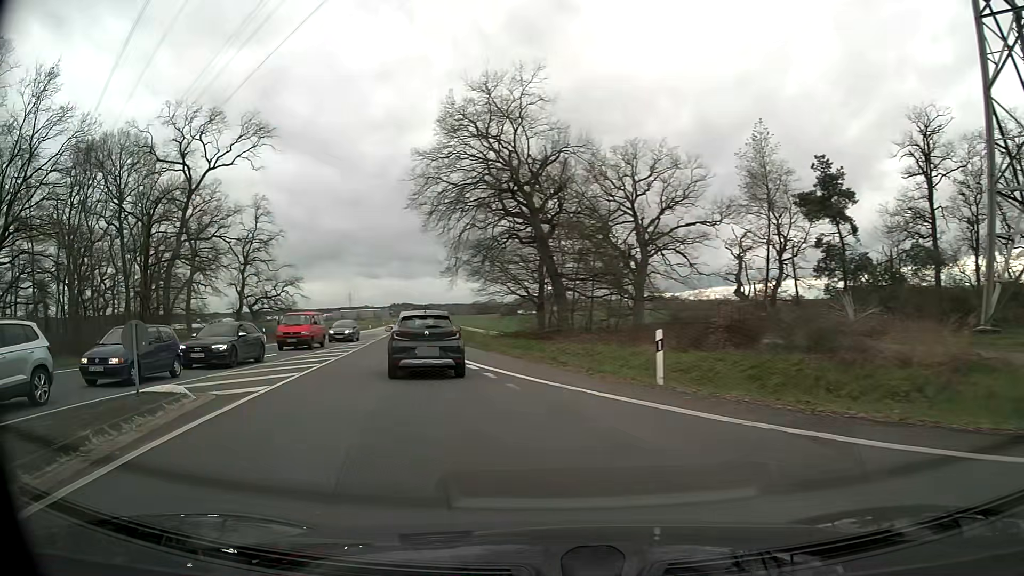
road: secondary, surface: asphalt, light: Day
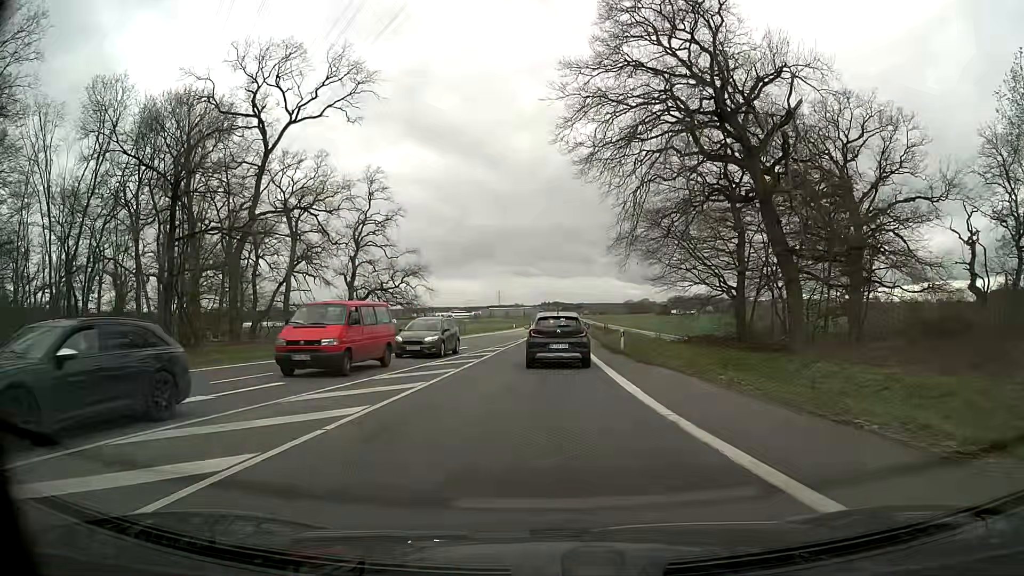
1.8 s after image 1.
(-2.5, +15.7) m; -12°
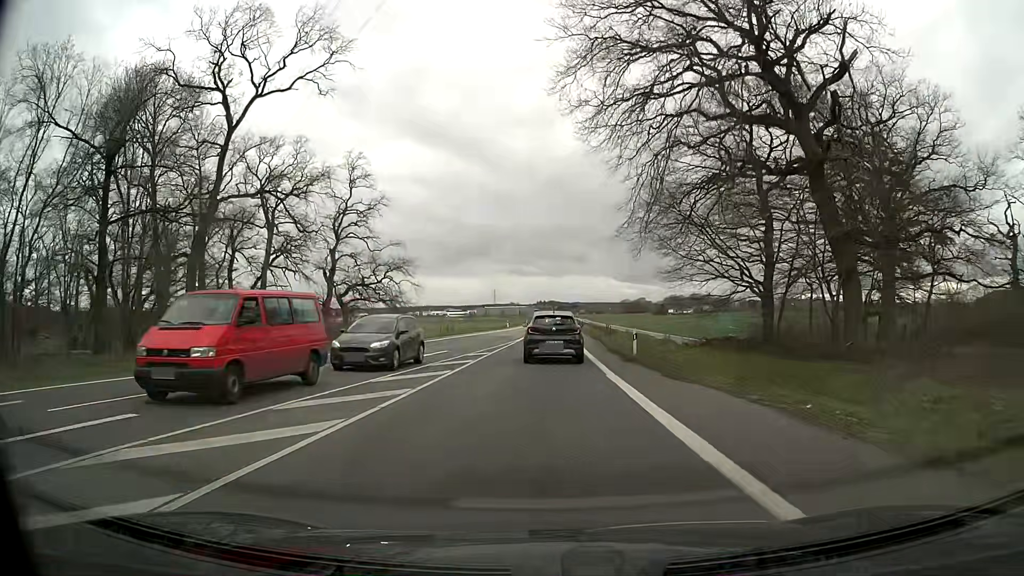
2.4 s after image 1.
(0.0, +6.0) m; 0°
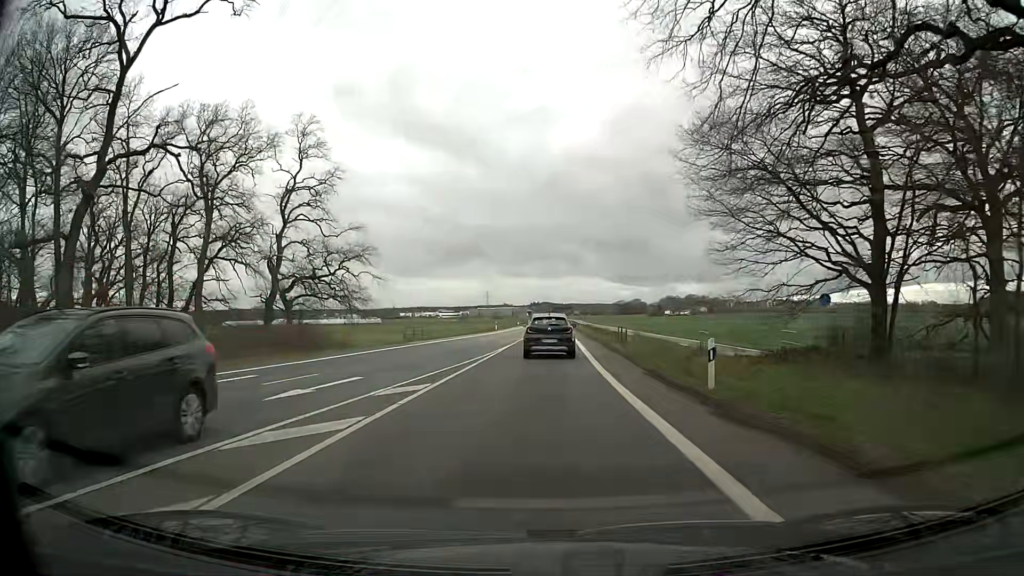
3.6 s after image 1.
(0.0, +13.1) m; +1°
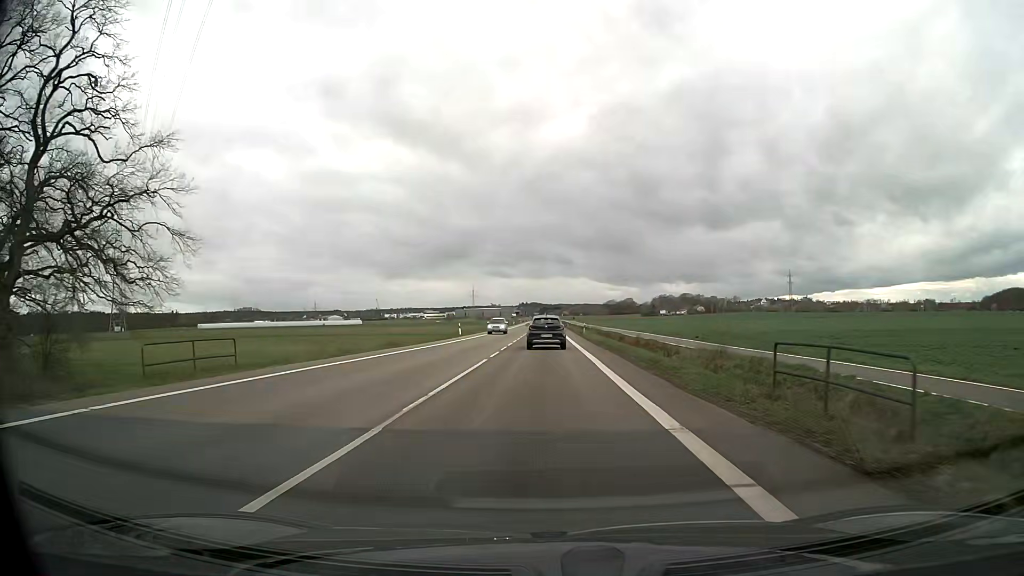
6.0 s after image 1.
(+0.1, +30.2) m; +1°
